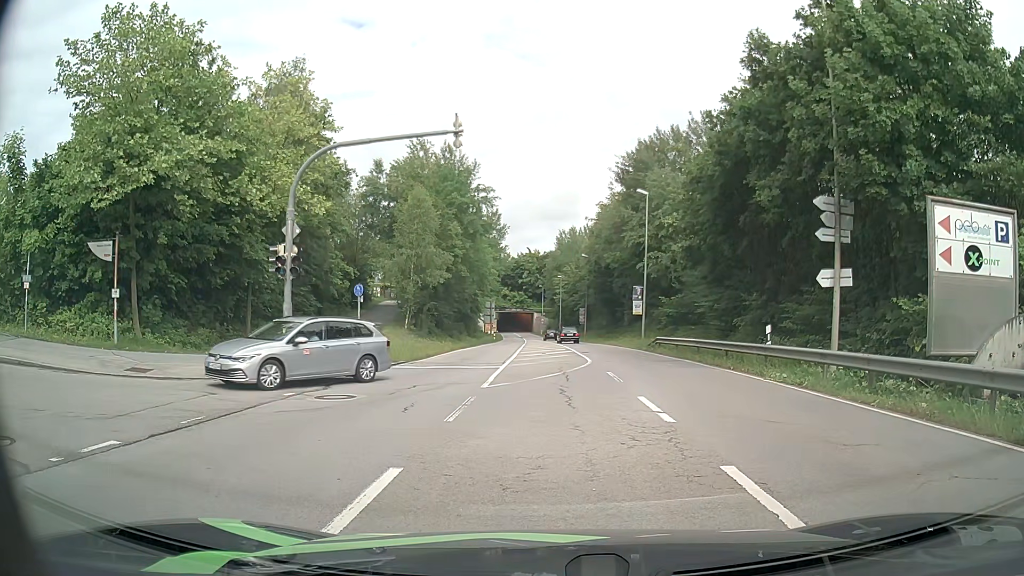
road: secondary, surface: asphalt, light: Day
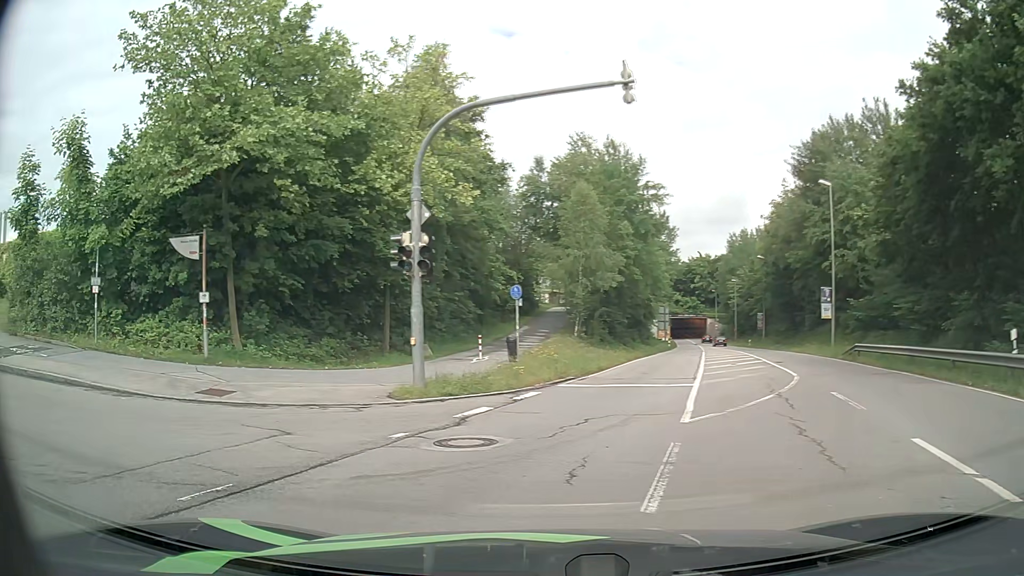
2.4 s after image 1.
(-0.4, +4.4) m; -14°
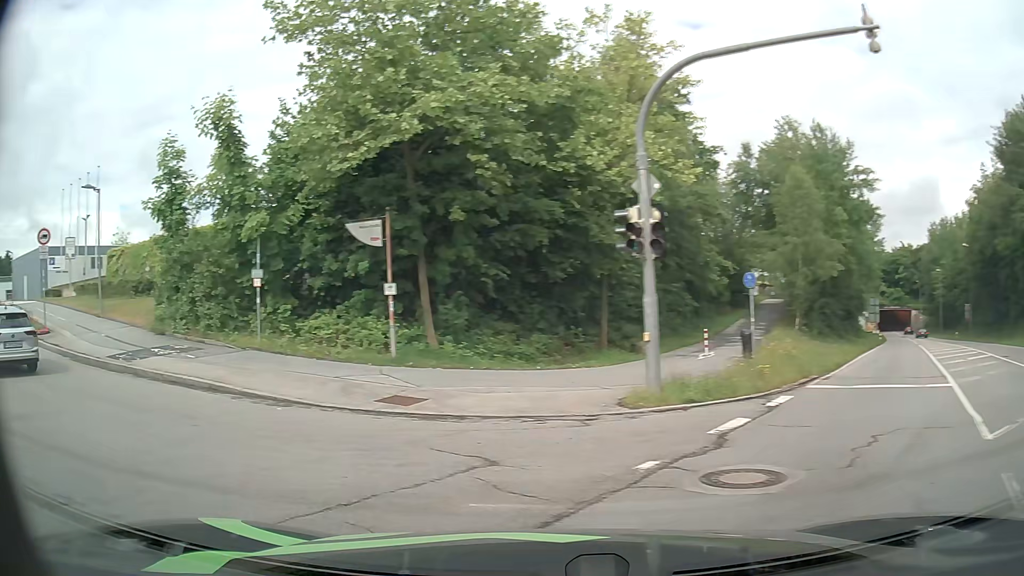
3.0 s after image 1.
(-0.3, +2.4) m; -18°
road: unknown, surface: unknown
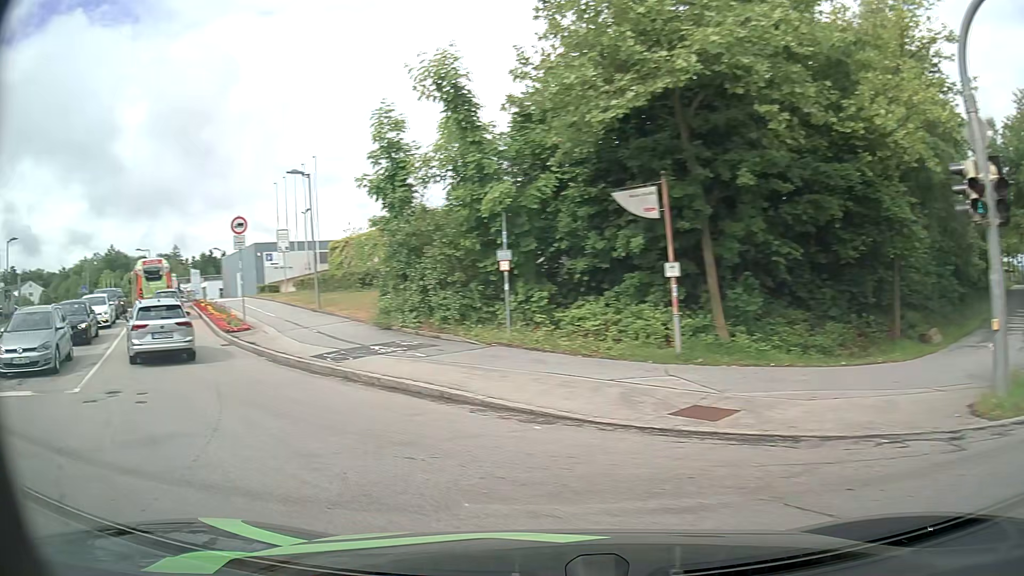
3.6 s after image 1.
(-0.5, +2.9) m; -19°
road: residential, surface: asphalt
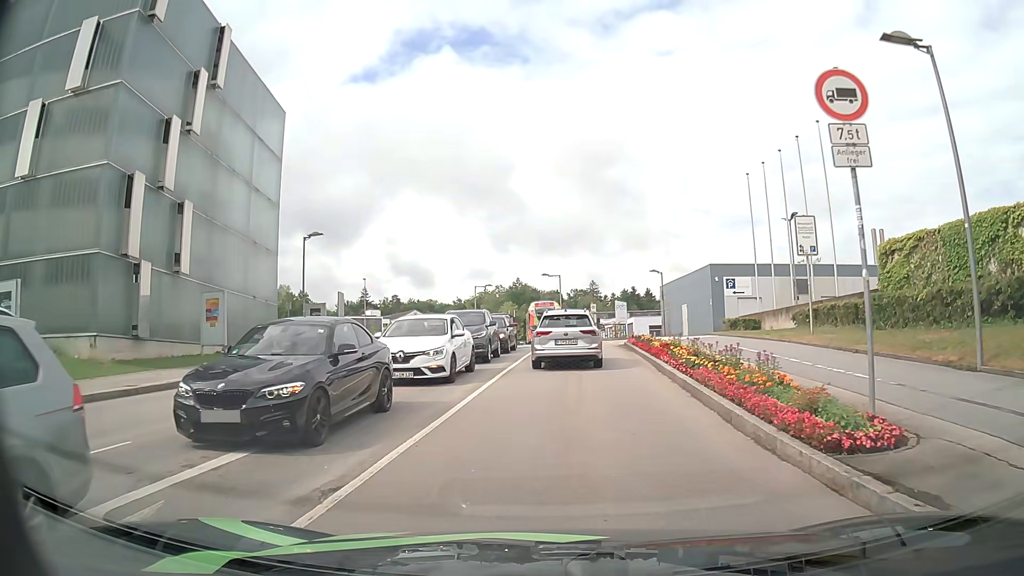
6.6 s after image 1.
(-8.3, +13.2) m; -39°
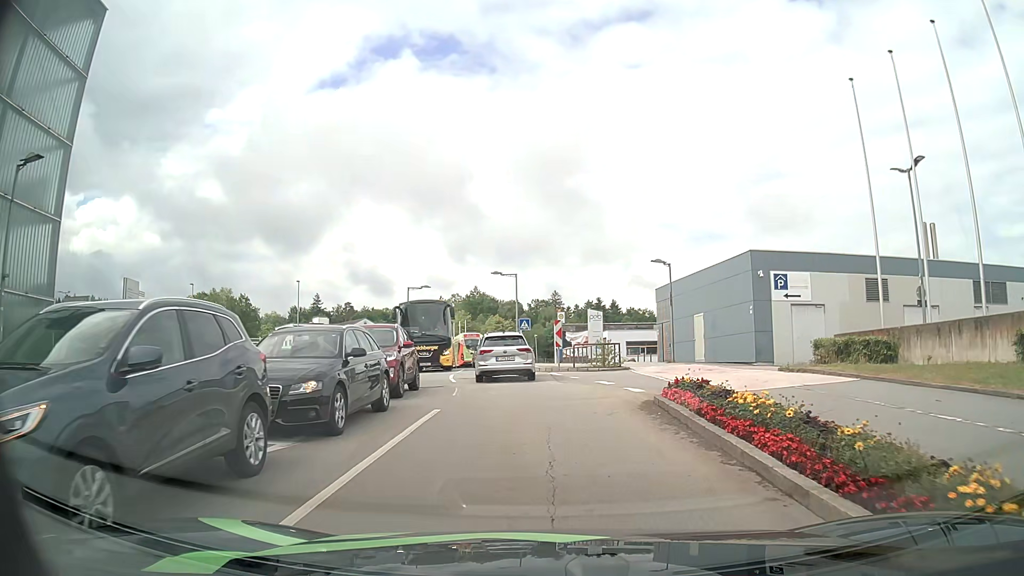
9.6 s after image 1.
(+0.4, +16.9) m; +2°
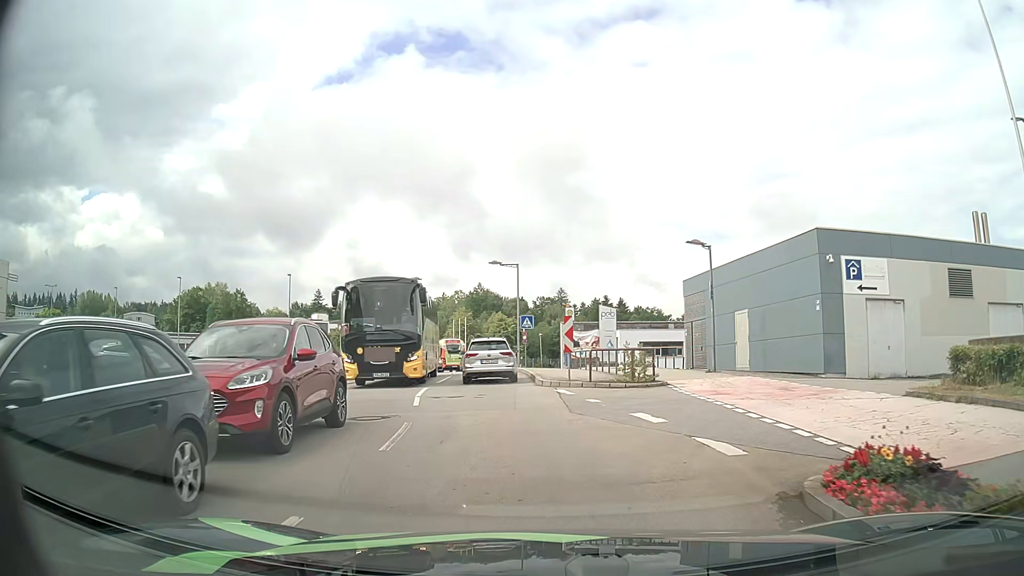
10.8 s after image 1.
(0.0, +6.8) m; 0°
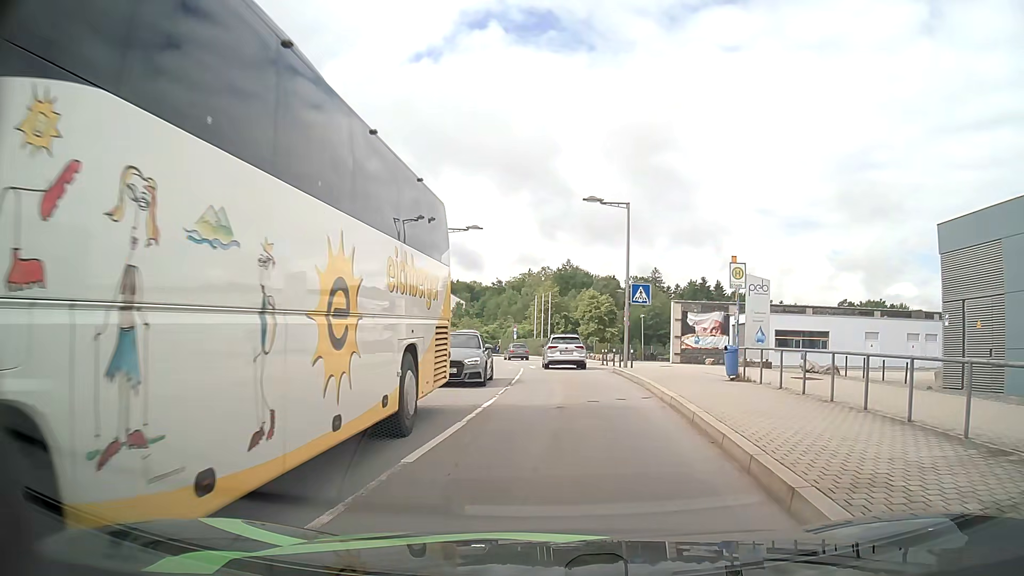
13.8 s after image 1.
(-1.4, +16.6) m; -7°
(0, +10) (0, +20) (0, +30) (0, +40) (-1, +50) (-3, +60) (-5, +70) (-8, +79) (-11, +89) (-14, +98) m
